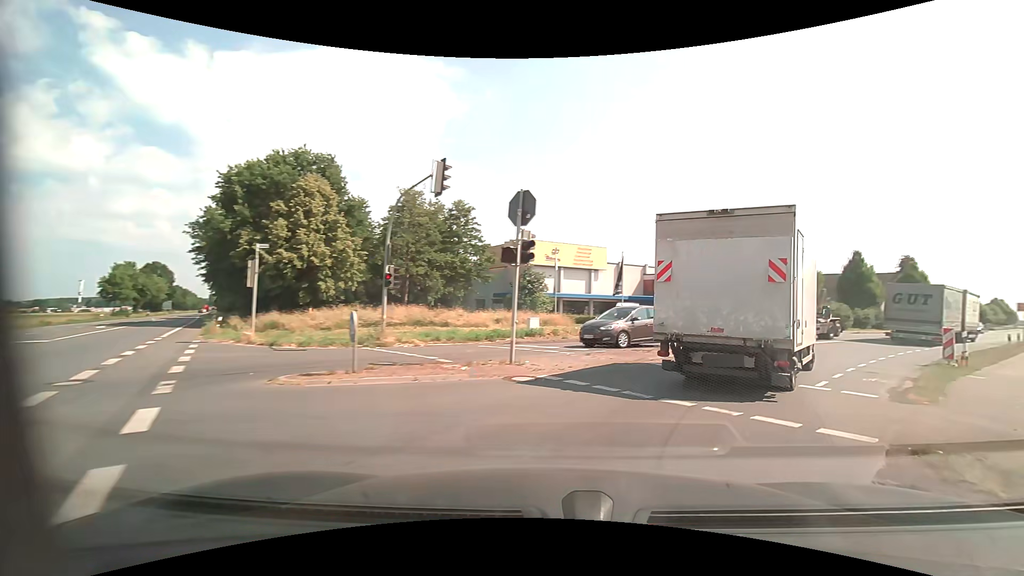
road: unclassified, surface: asphalt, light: Day
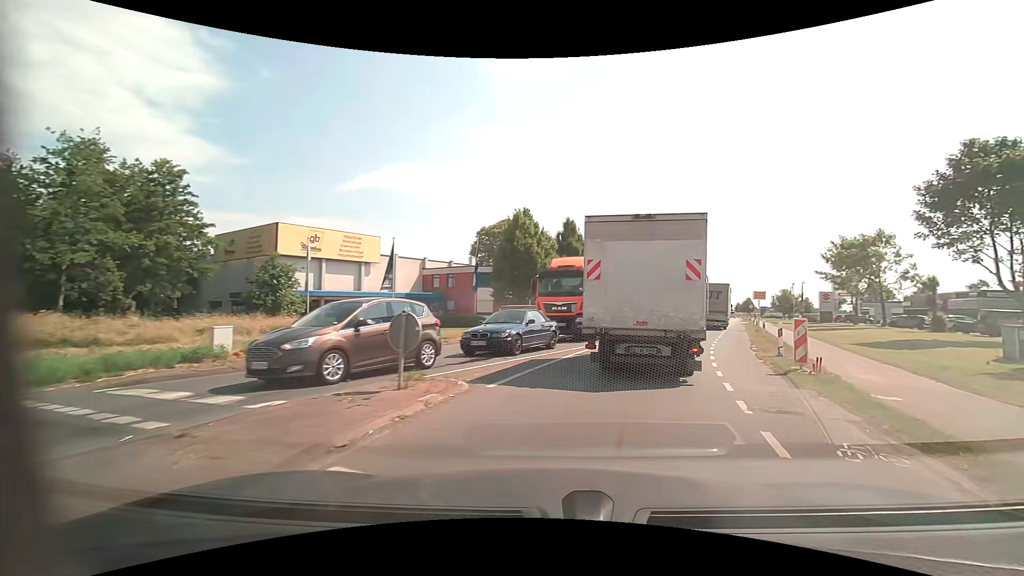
(+2.3, +8.9) m; +26°
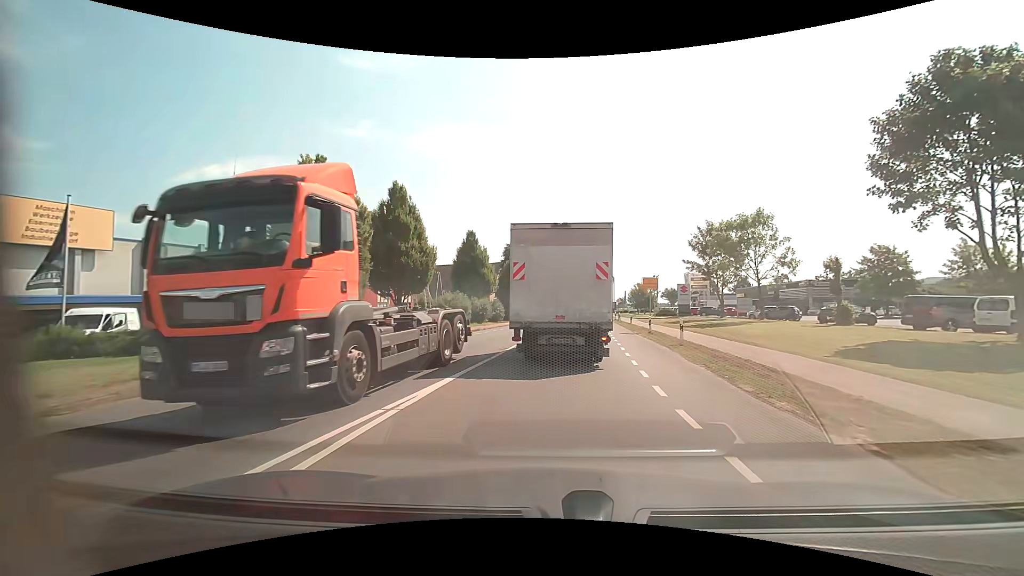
(+2.6, +14.1) m; +16°
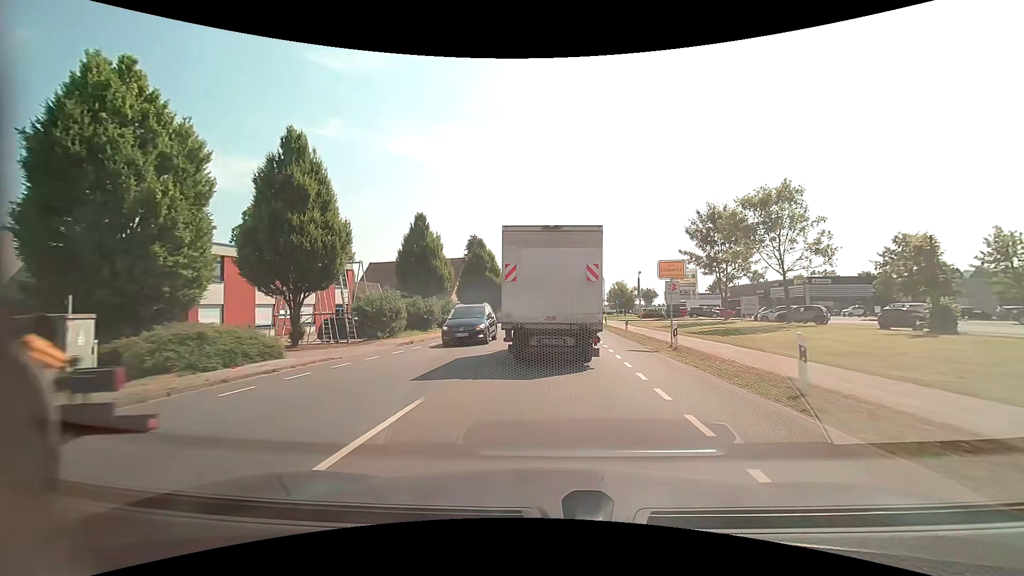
(+0.3, +10.9) m; +3°
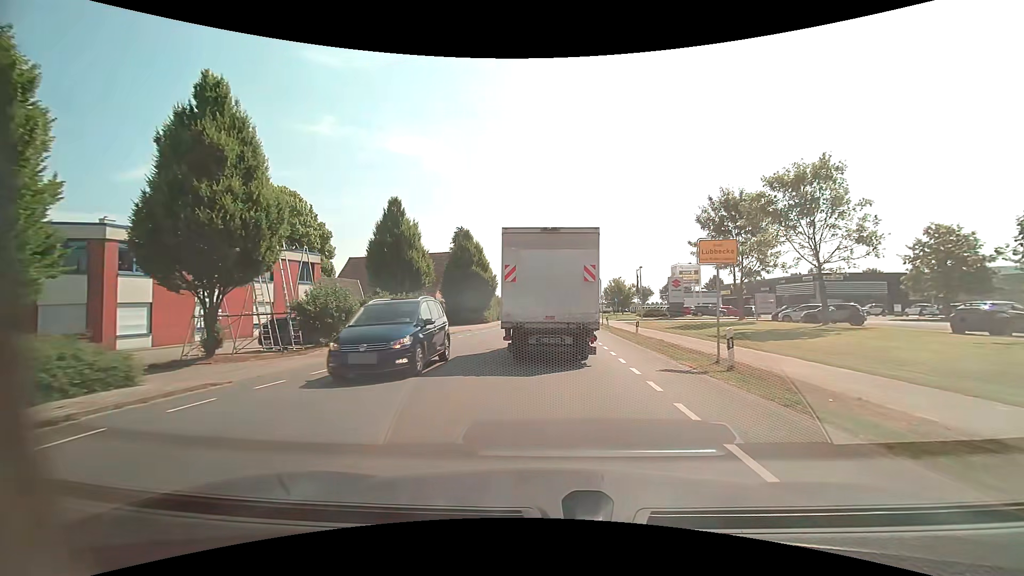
(+0.1, +5.5) m; +1°
